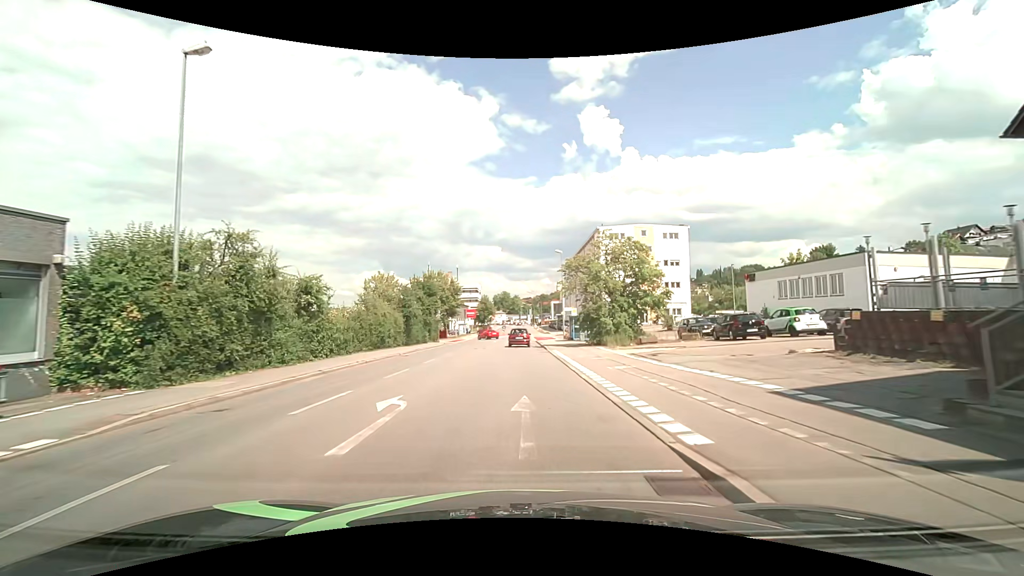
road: tertiary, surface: asphalt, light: Day
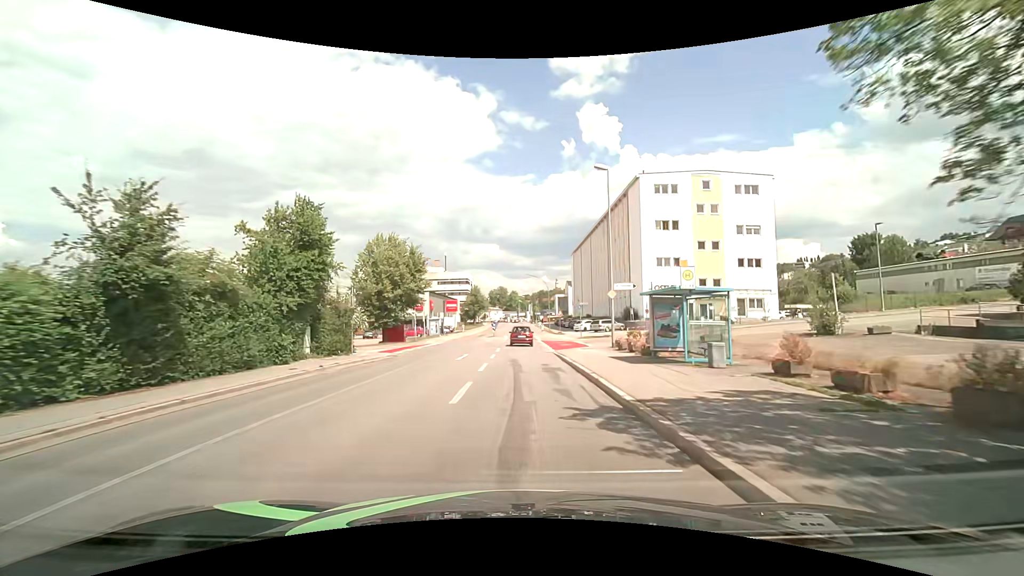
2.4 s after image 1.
(0.0, +30.5) m; 0°
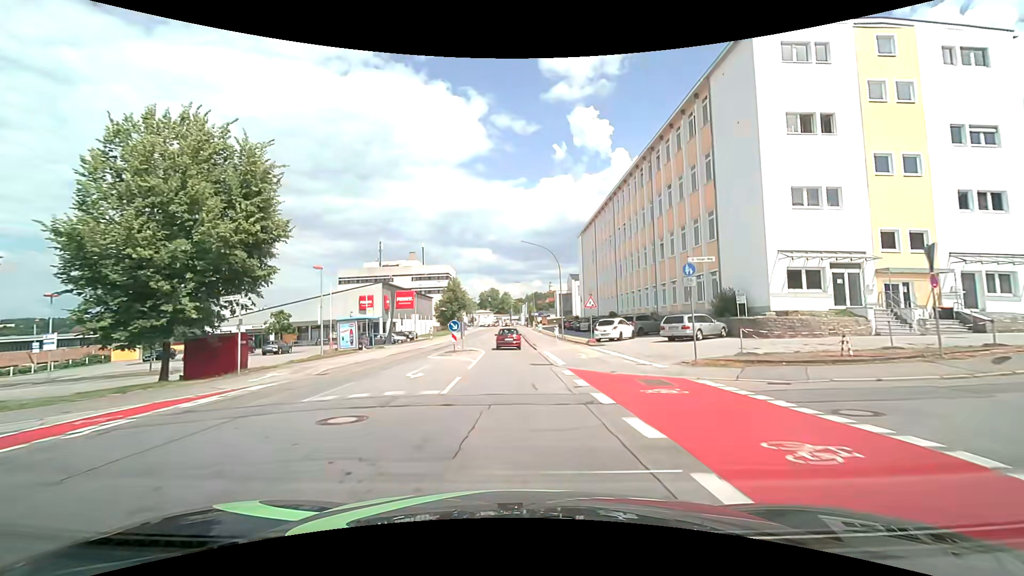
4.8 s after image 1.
(+0.2, +30.9) m; +1°
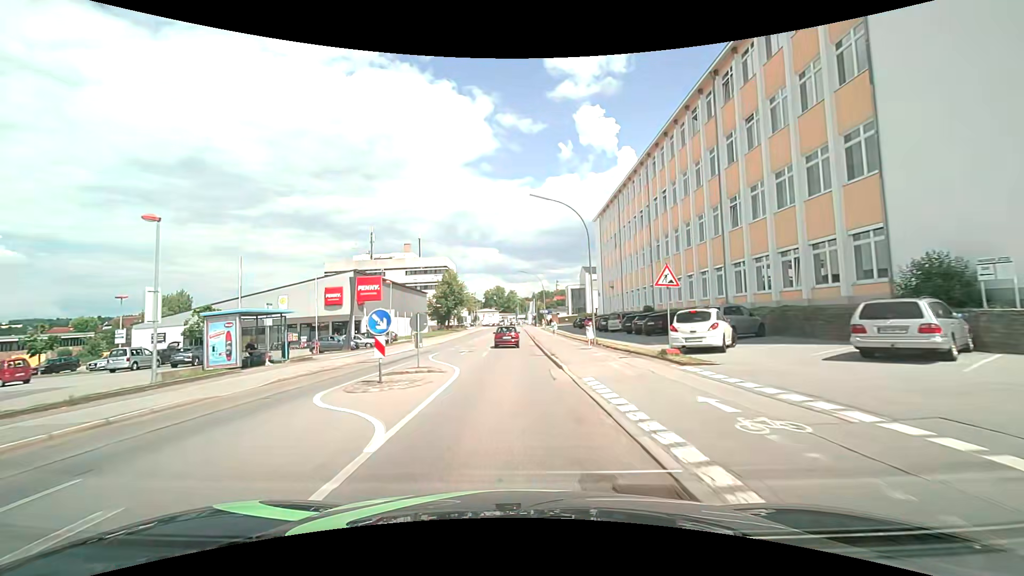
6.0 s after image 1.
(0.0, +15.1) m; 0°
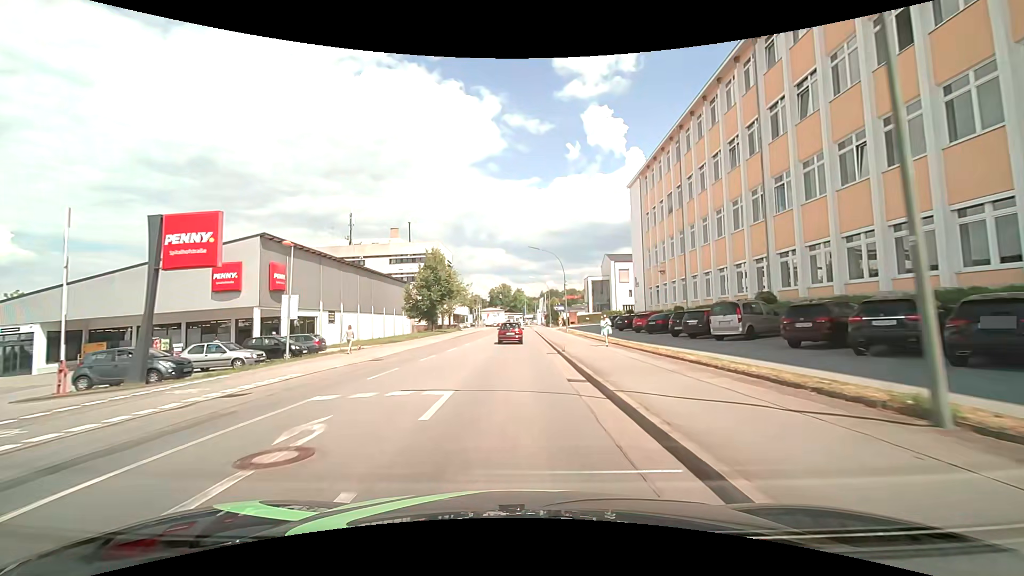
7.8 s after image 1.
(-0.4, +22.6) m; -2°
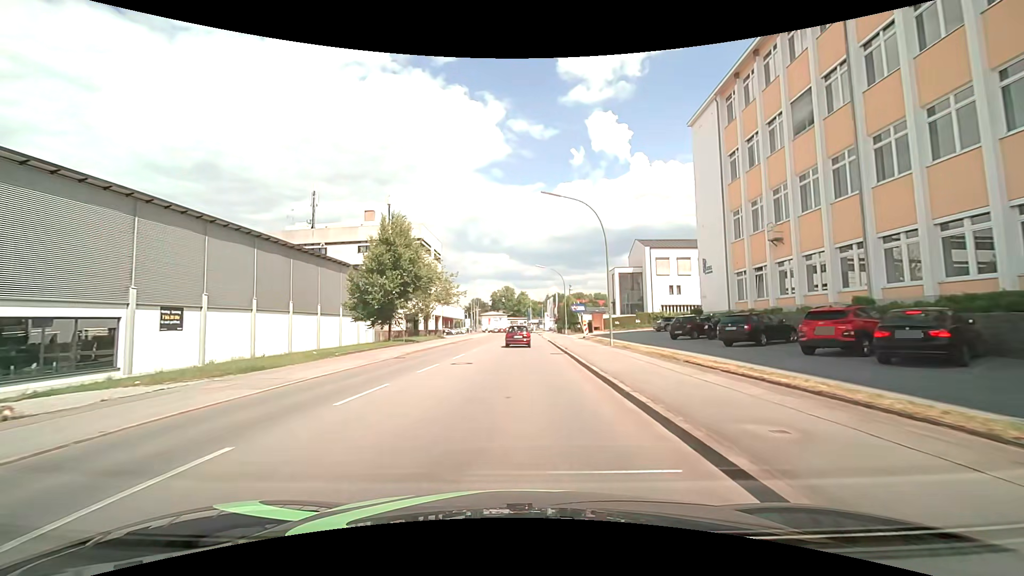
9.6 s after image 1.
(+0.2, +22.8) m; 0°
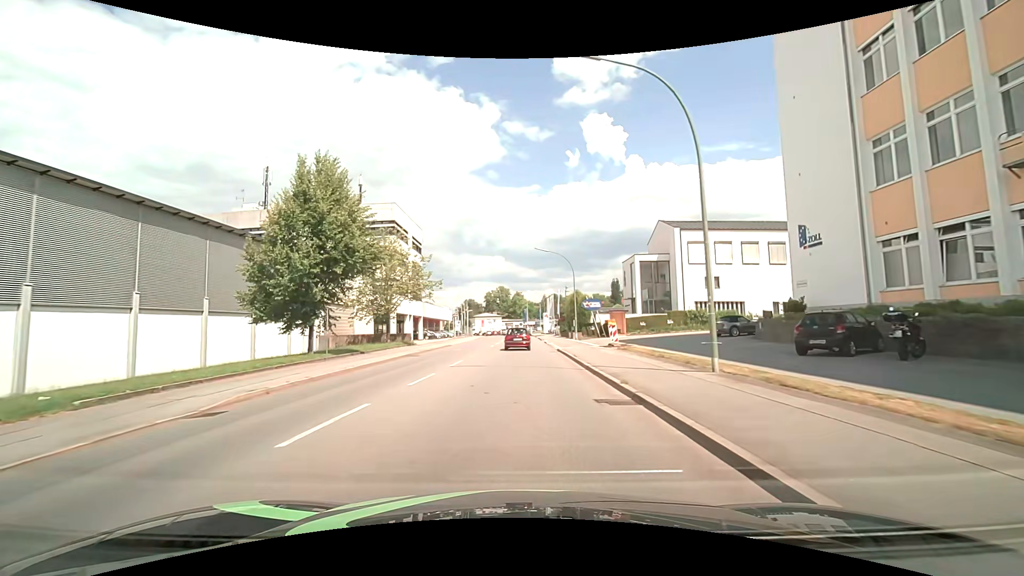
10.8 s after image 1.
(0.0, +15.2) m; +1°
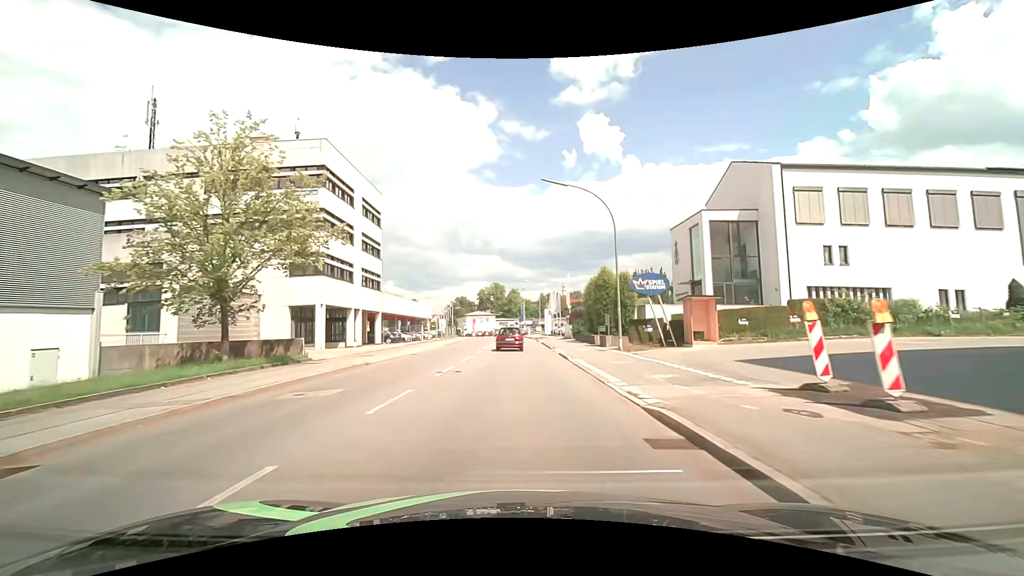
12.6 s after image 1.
(0.0, +22.4) m; 0°
(0, +10) (0, +20) (0, +30) (0, +40) (0, +50) (0, +60) (0, +70) (-1, +80) (-1, +90) (-2, +100) m
